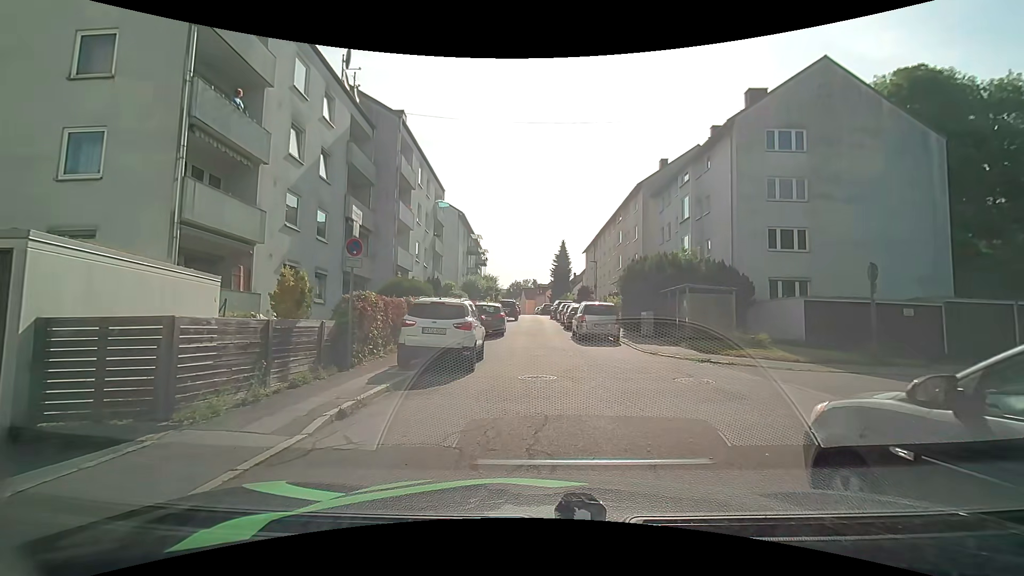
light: Day
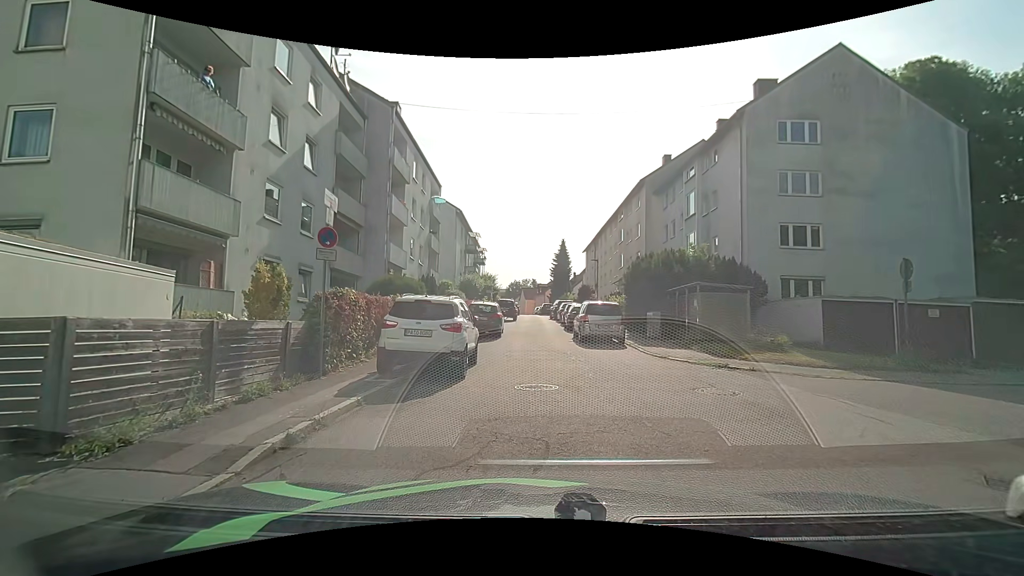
(0.0, +1.4) m; +1°
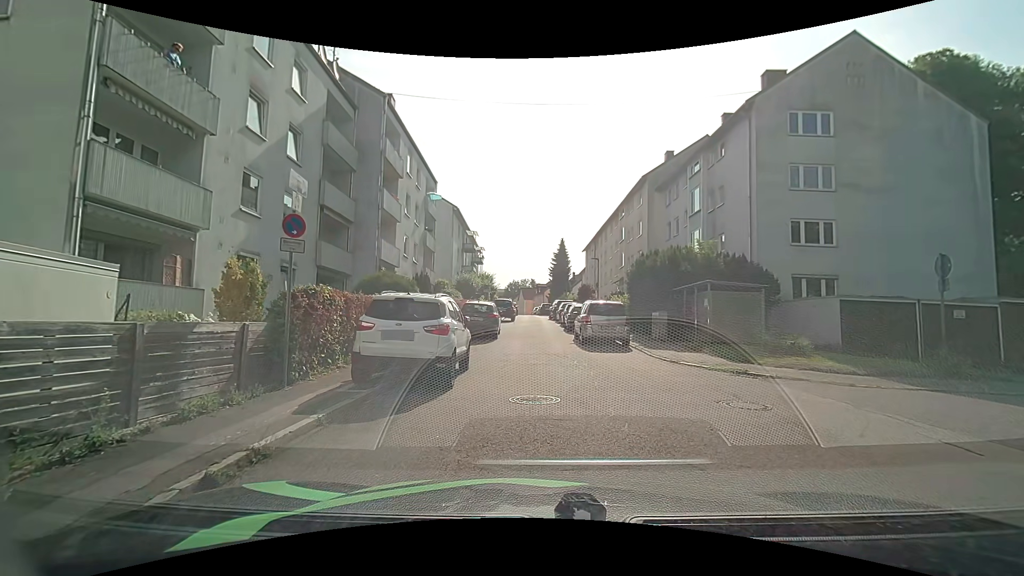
(0.0, +1.3) m; -1°
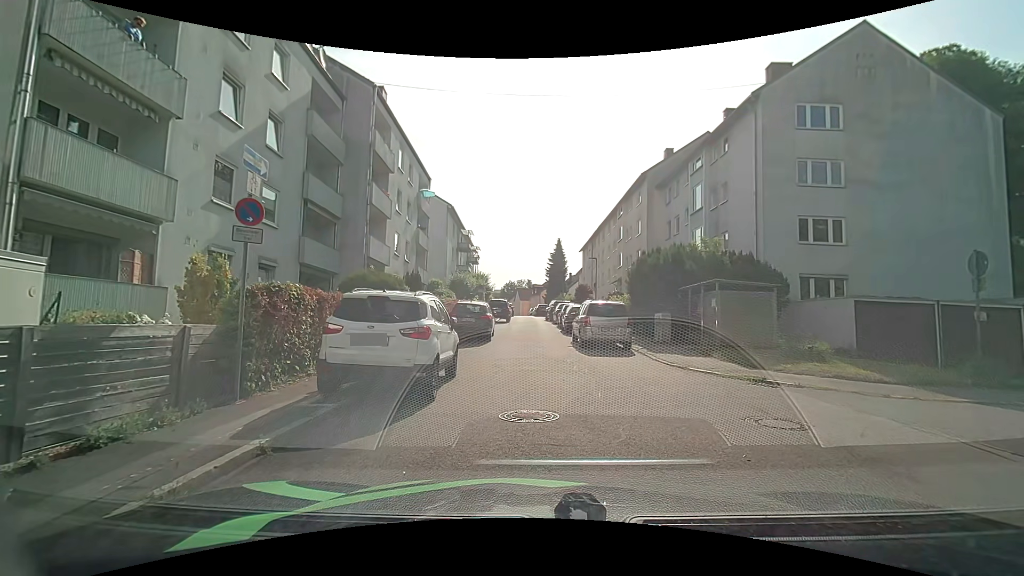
(0.0, +1.2) m; 0°
